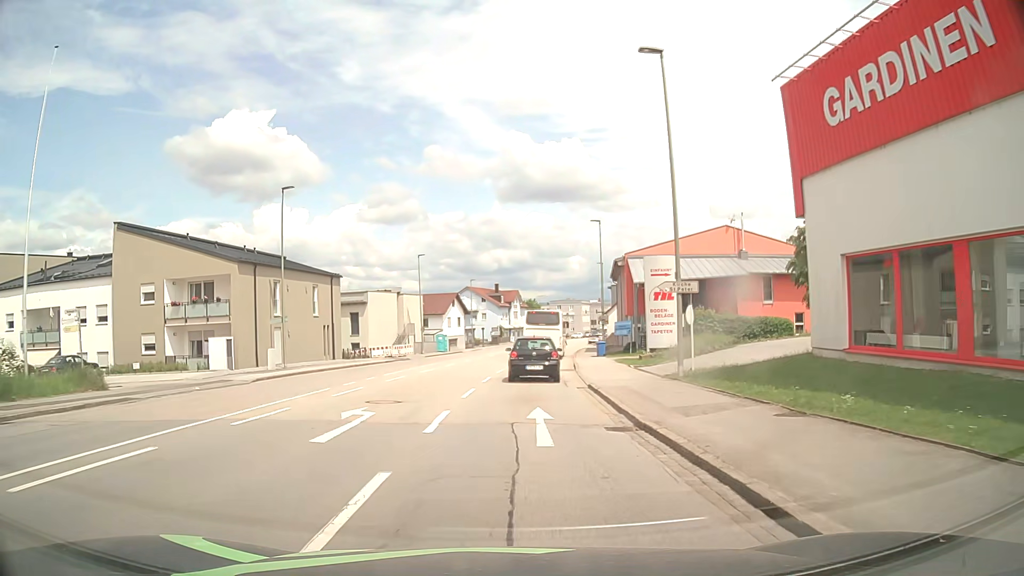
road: tertiary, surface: asphalt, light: Day
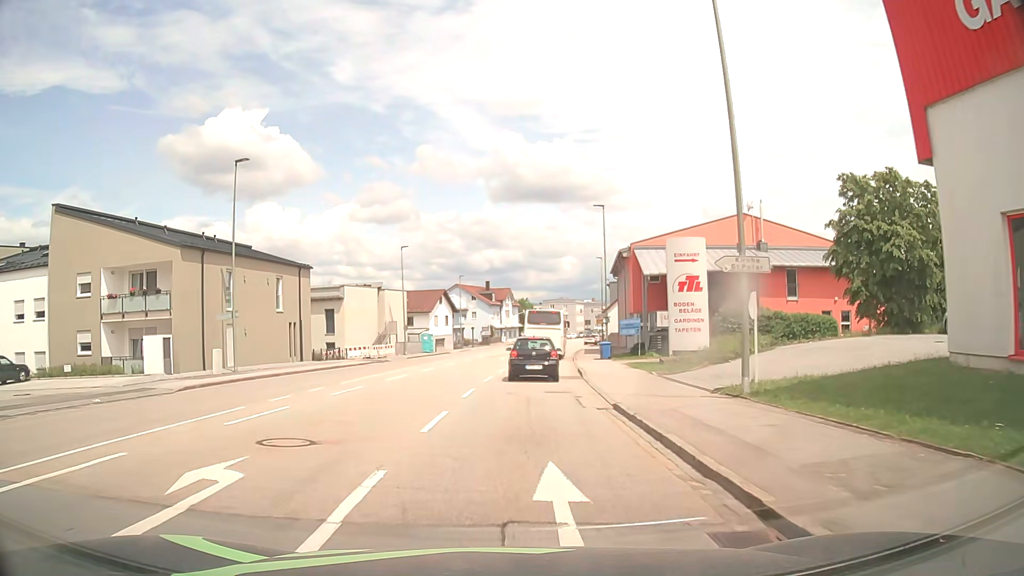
(0.0, +6.1) m; -1°
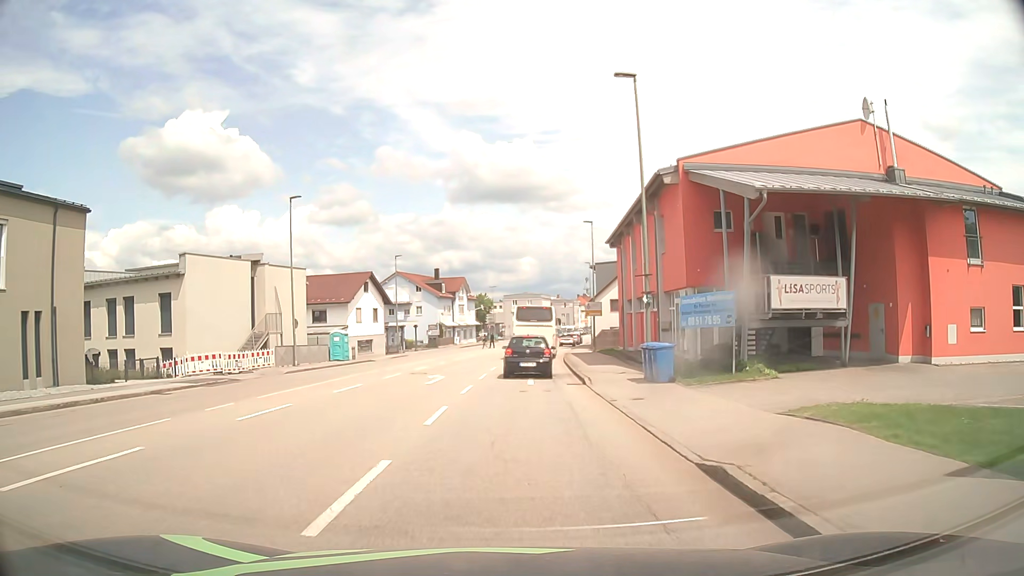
(+1.1, +23.4) m; +5°
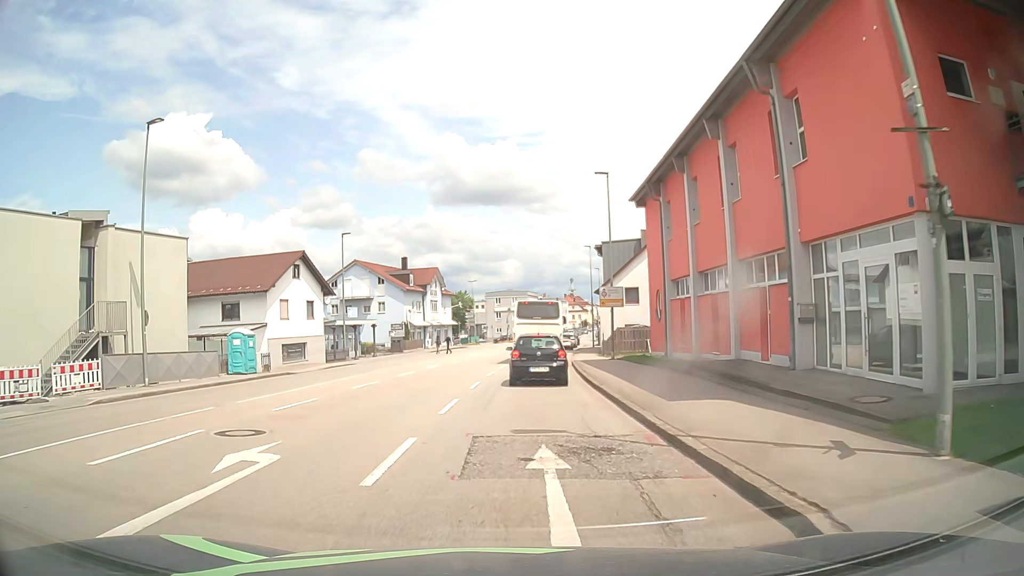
(+0.2, +16.4) m; +1°
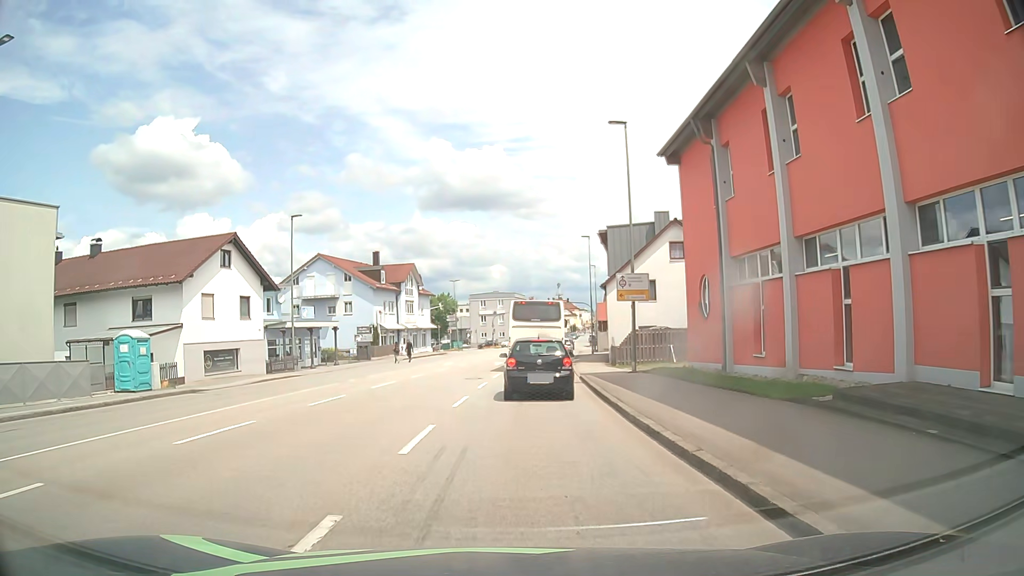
(+0.1, +9.7) m; +1°
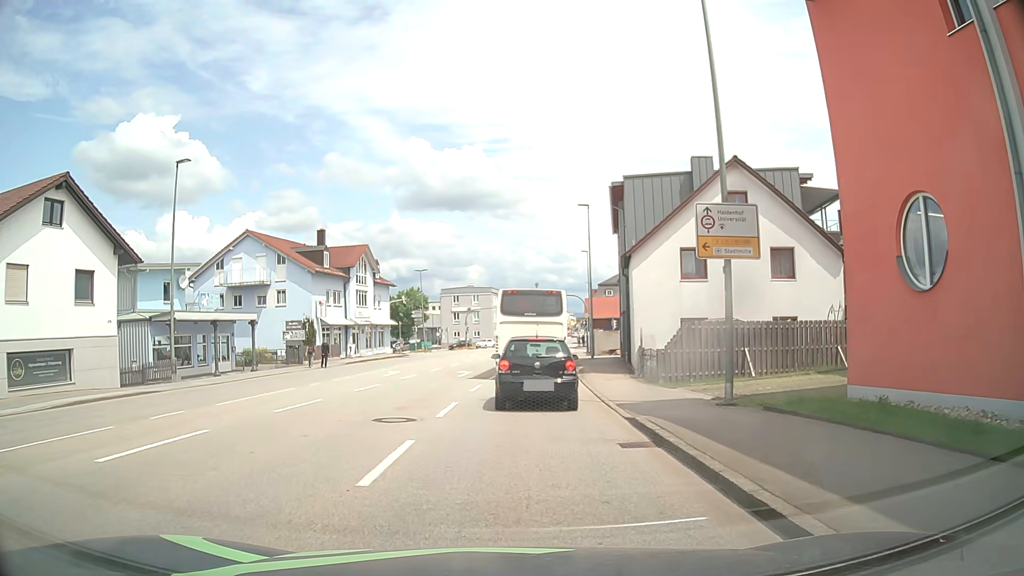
(+0.3, +13.7) m; +2°
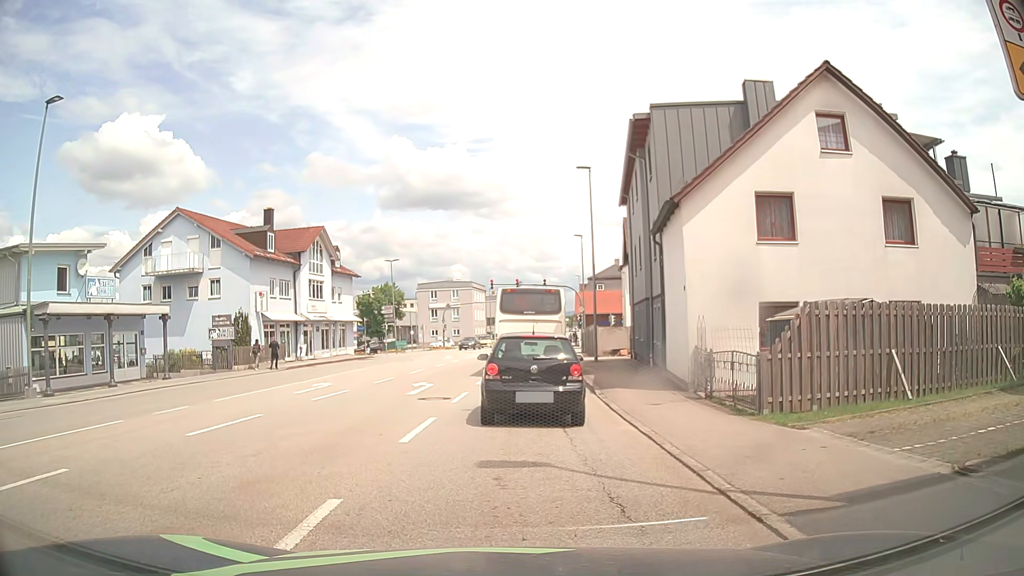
(+0.2, +9.4) m; +2°
